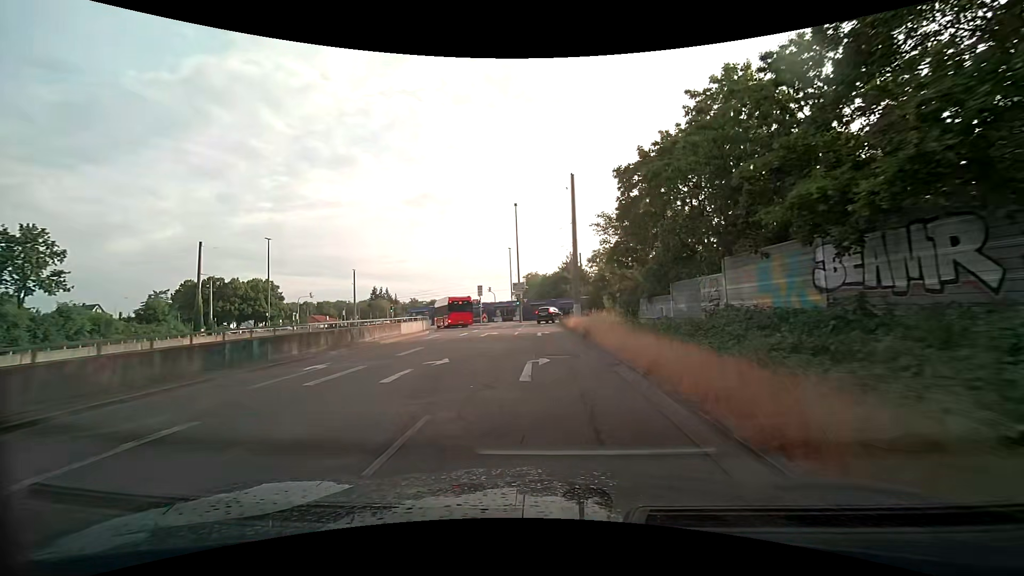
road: trunk_link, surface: asphalt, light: Day
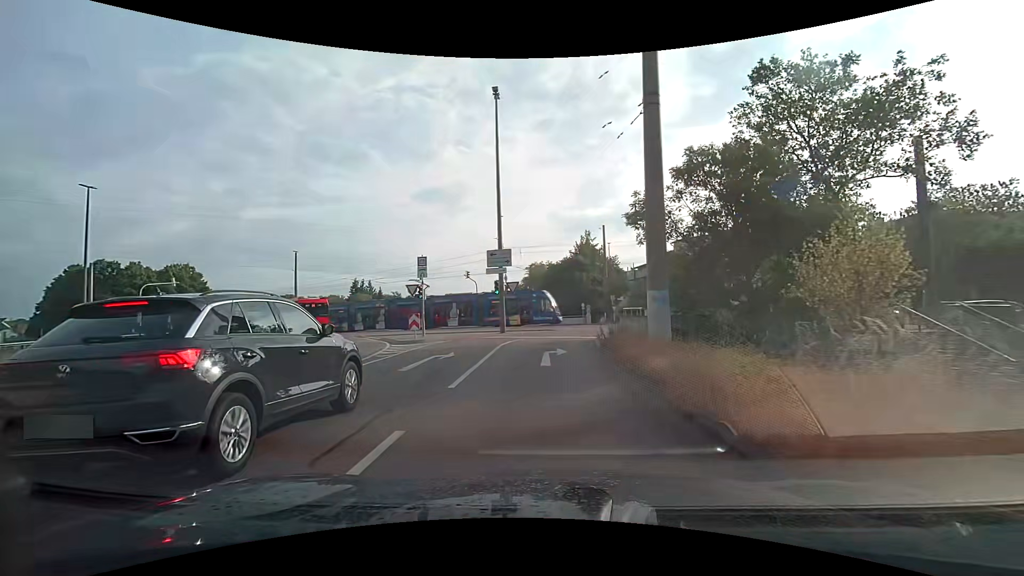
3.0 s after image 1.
(-0.2, +30.8) m; -1°
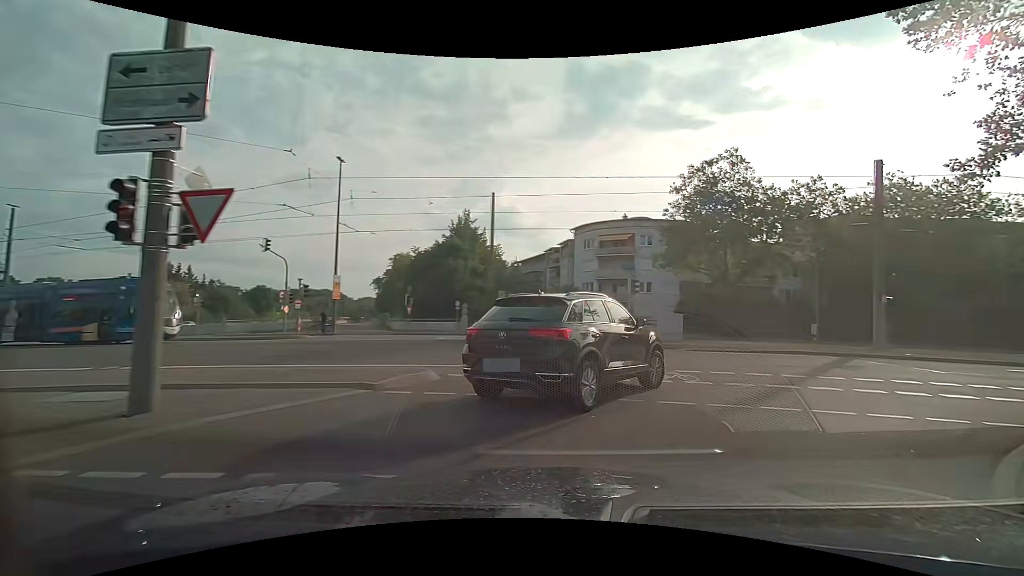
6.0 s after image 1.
(+0.3, +21.0) m; +13°
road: tertiary_link
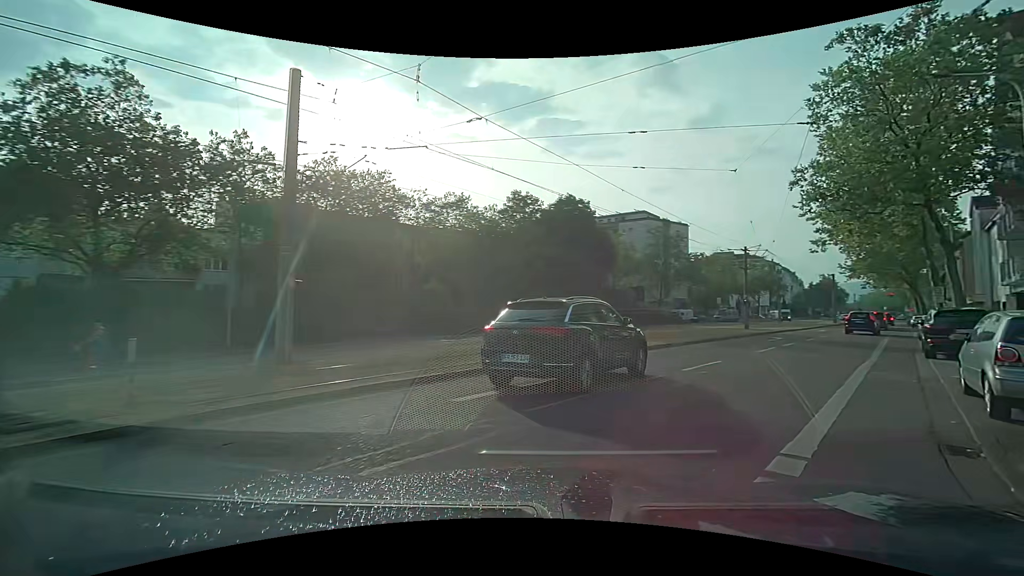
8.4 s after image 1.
(+5.4, +12.2) m; +45°
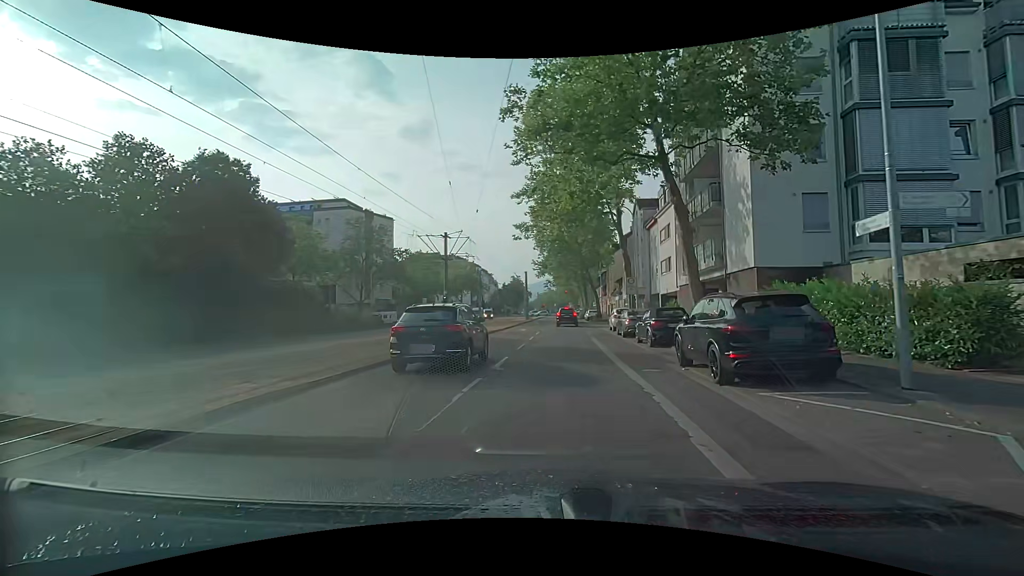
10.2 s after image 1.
(+5.0, +11.0) m; +40°
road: tertiary
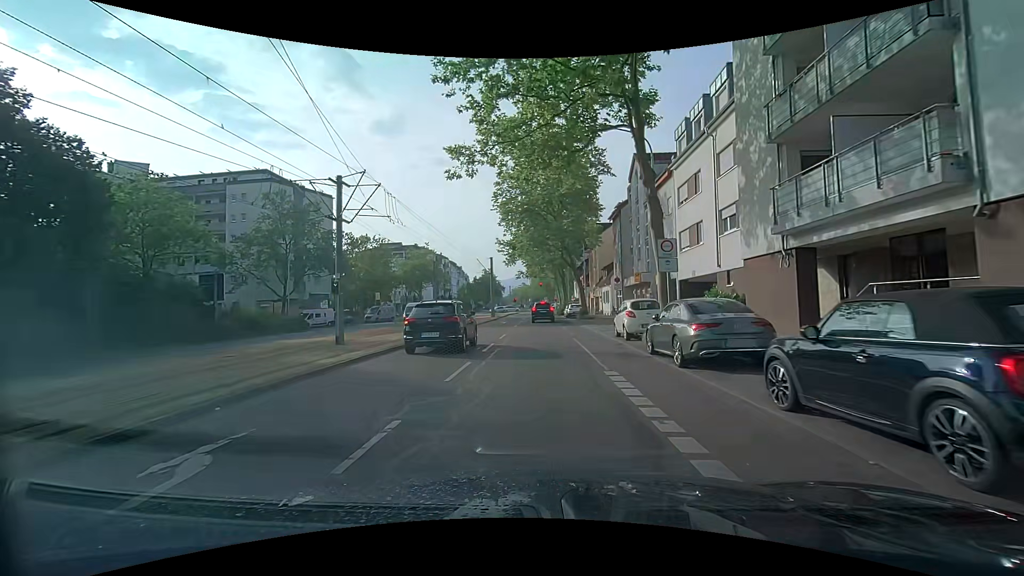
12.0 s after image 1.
(+1.4, +14.8) m; +7°
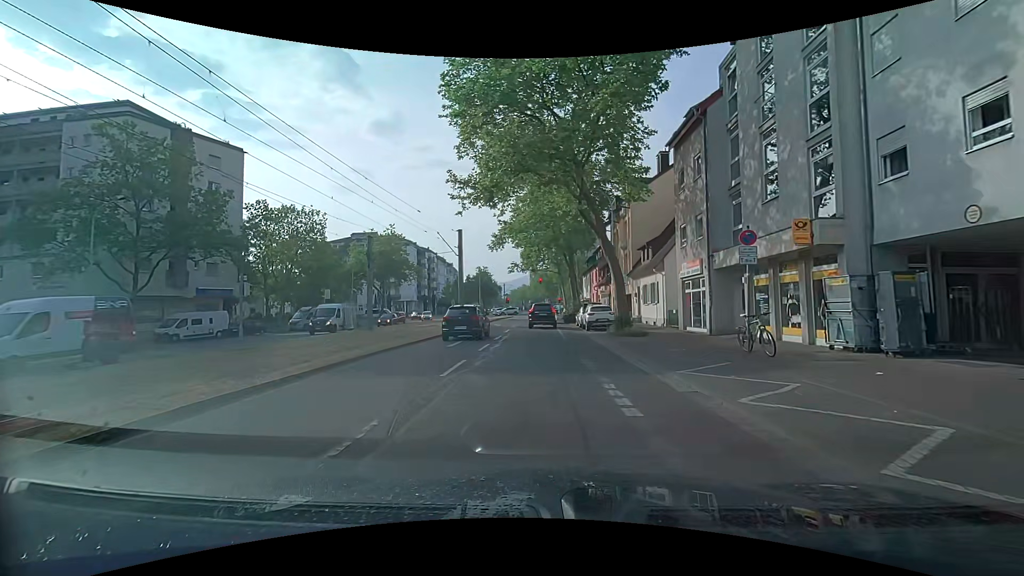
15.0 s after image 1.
(+0.2, +22.9) m; +1°
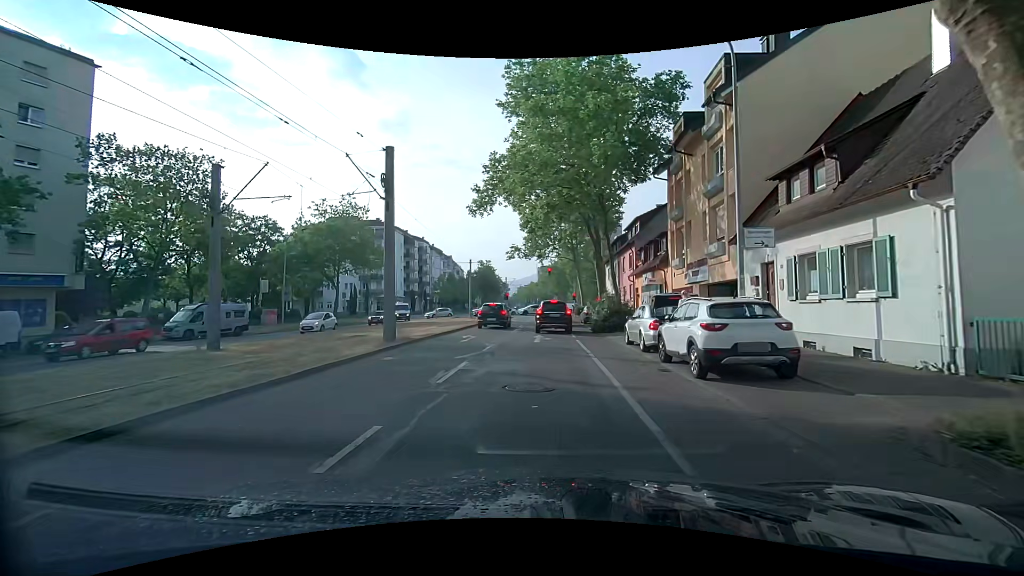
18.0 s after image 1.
(-0.2, +19.3) m; -2°
